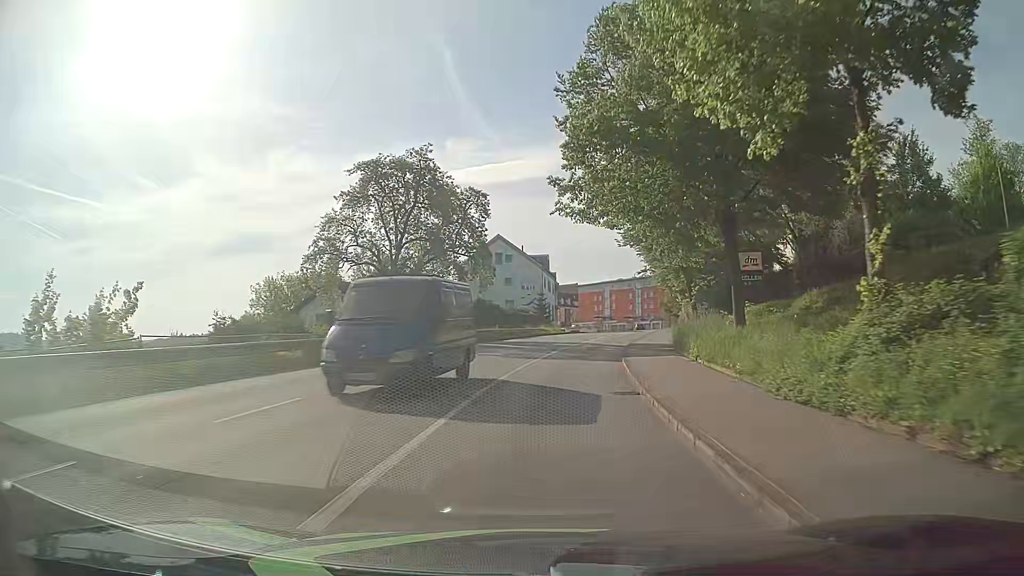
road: tertiary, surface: asphalt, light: Day
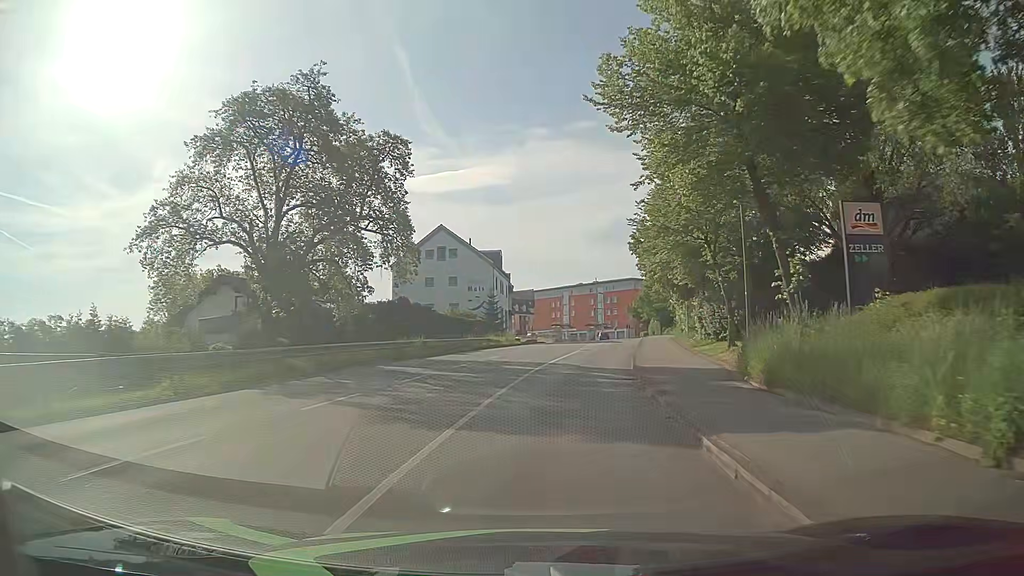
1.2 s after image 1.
(+0.5, +15.3) m; +3°
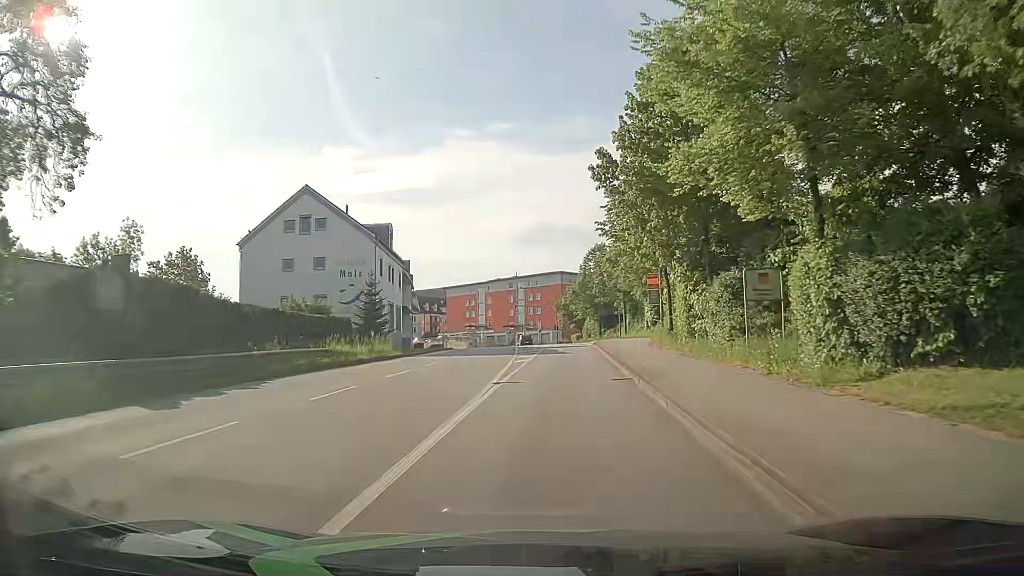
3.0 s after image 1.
(+1.7, +22.2) m; +8°
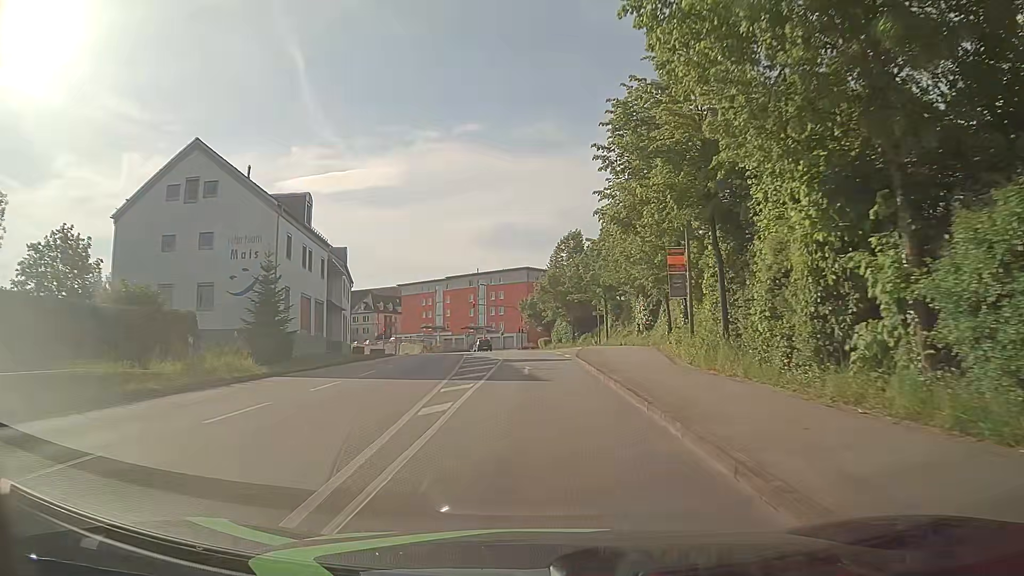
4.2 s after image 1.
(+0.4, +14.4) m; +3°
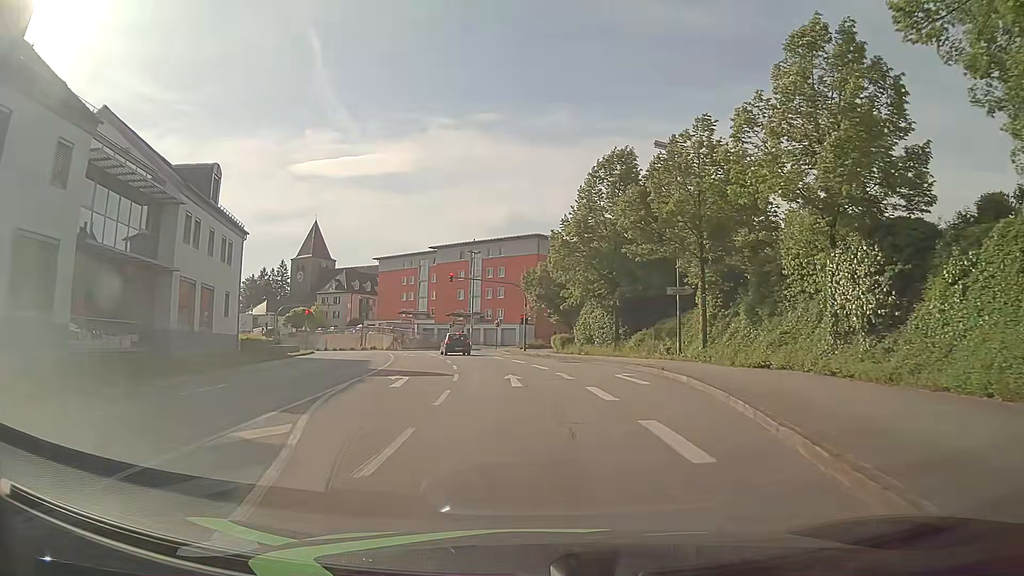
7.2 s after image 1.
(-0.1, +32.1) m; -1°
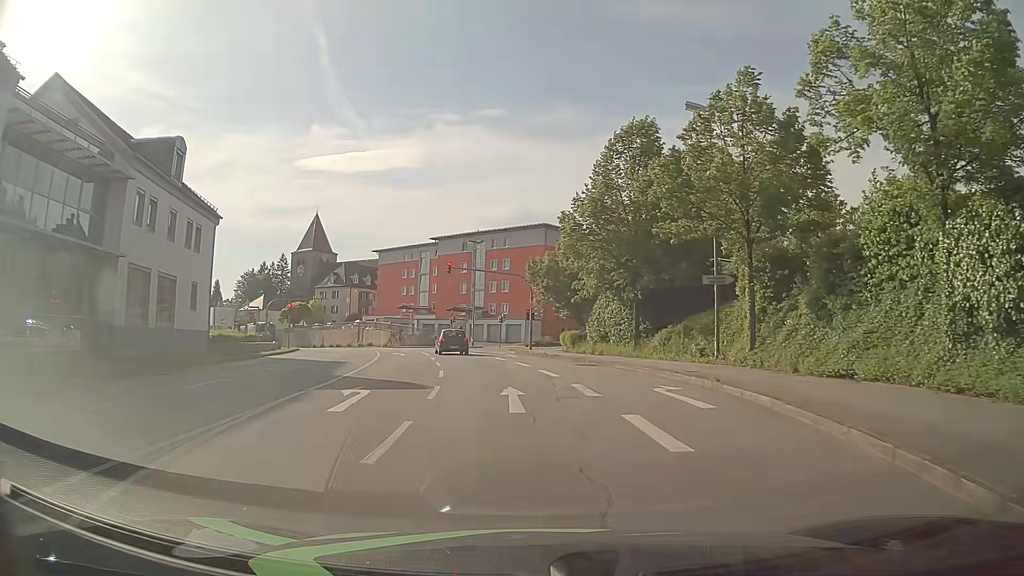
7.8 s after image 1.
(0.0, +5.4) m; -1°
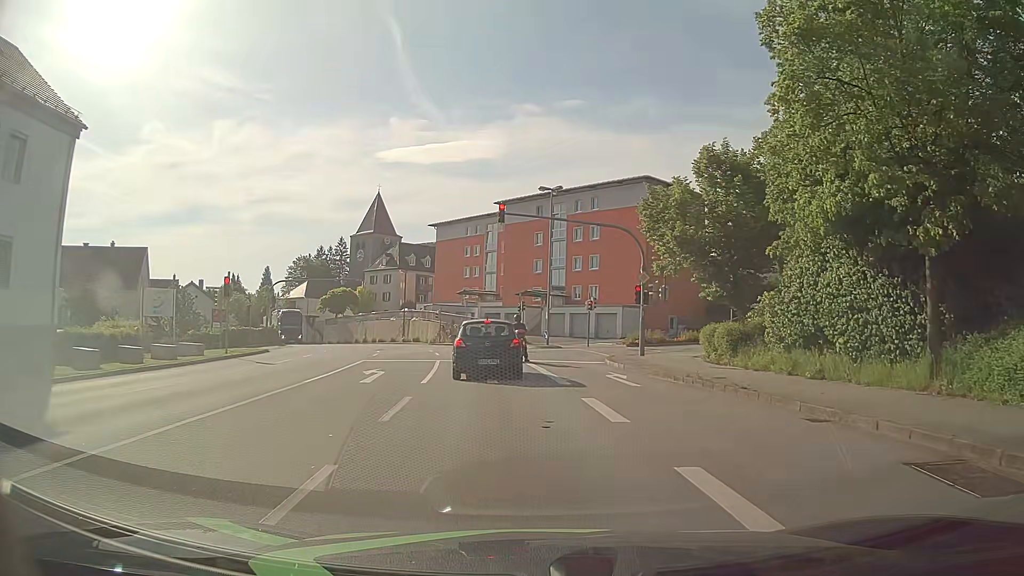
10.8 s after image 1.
(-1.0, +21.1) m; -6°
